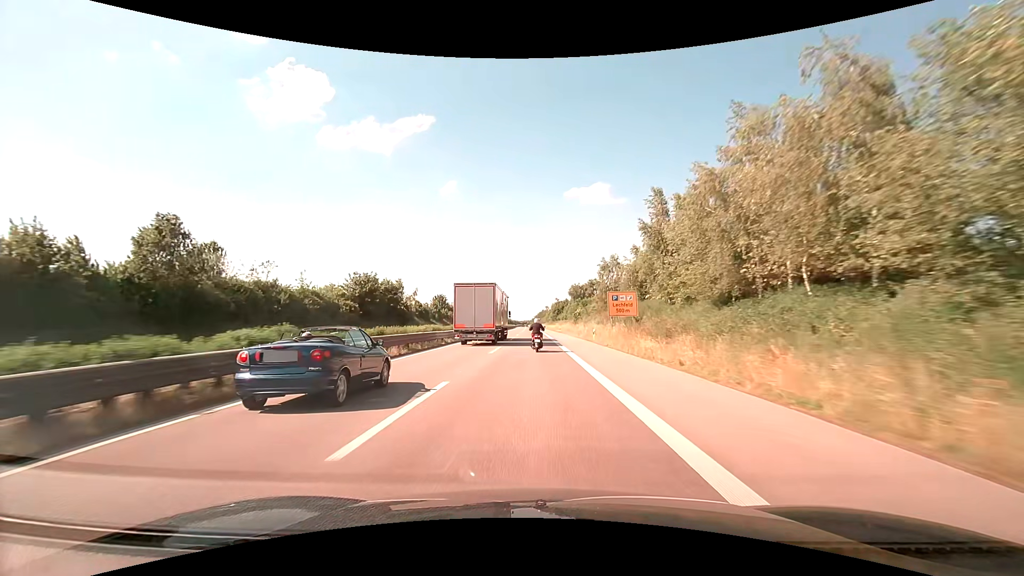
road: trunk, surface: asphalt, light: Day
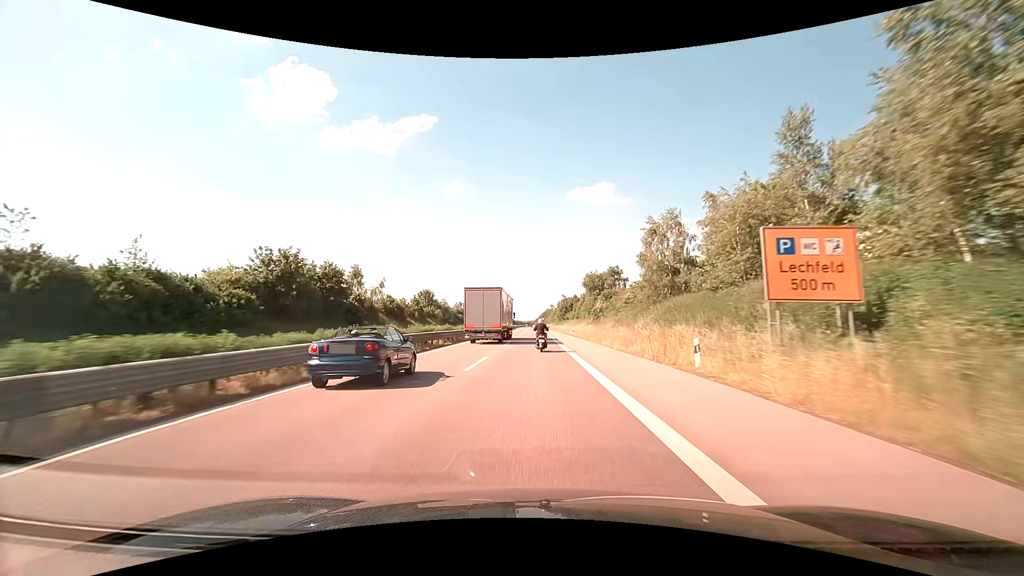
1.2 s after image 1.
(0.0, +26.3) m; 0°
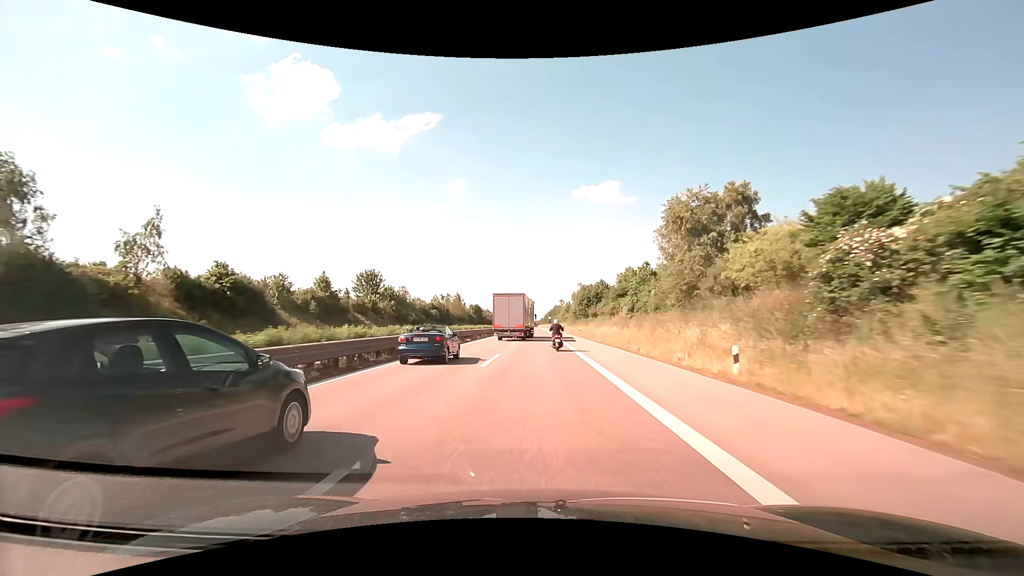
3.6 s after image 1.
(-0.3, +52.3) m; -1°
(0, +10) (0, +20) (0, +30) (0, +40) (0, +50) (0, +60) (0, +70) (0, +80) (0, +90) (0, +100) m
